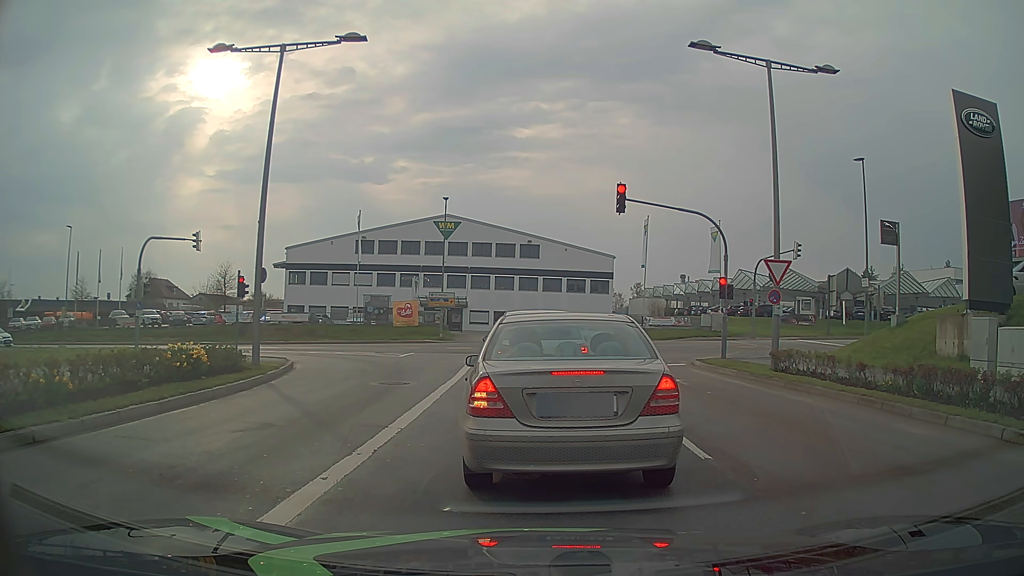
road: secondary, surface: asphalt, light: Day
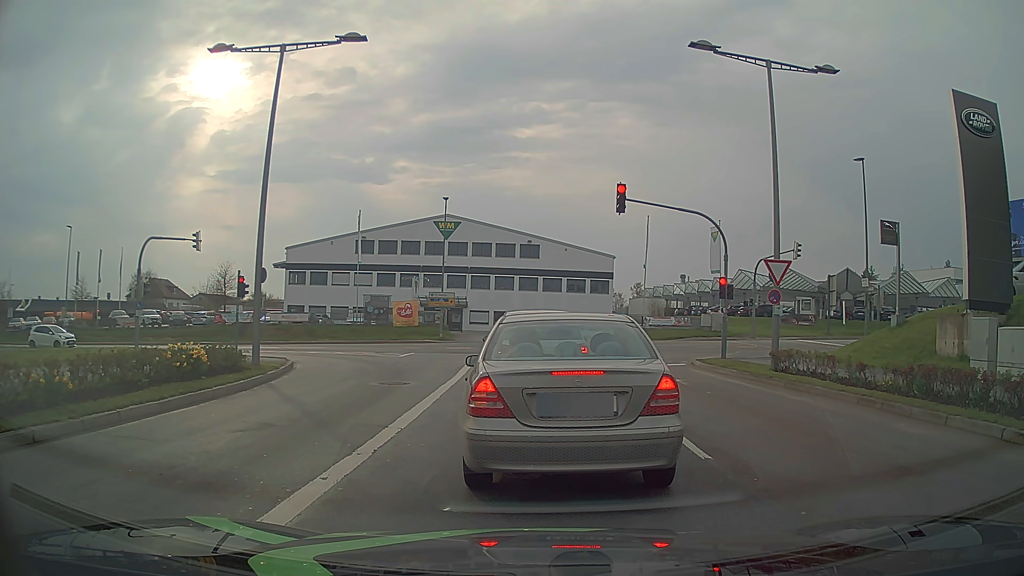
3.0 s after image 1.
(0.0, 0.0) m; 0°
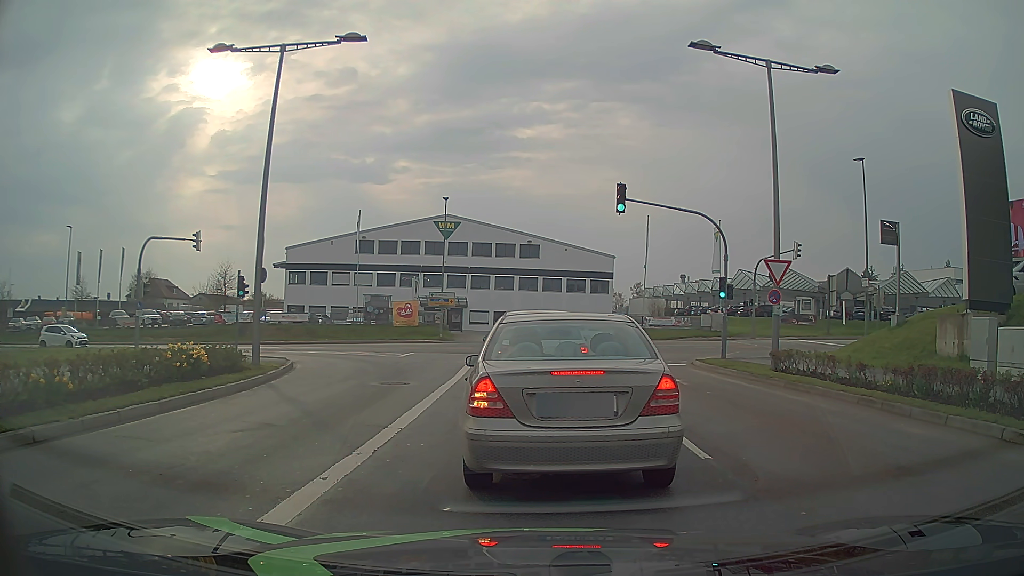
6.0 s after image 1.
(0.0, 0.0) m; 0°
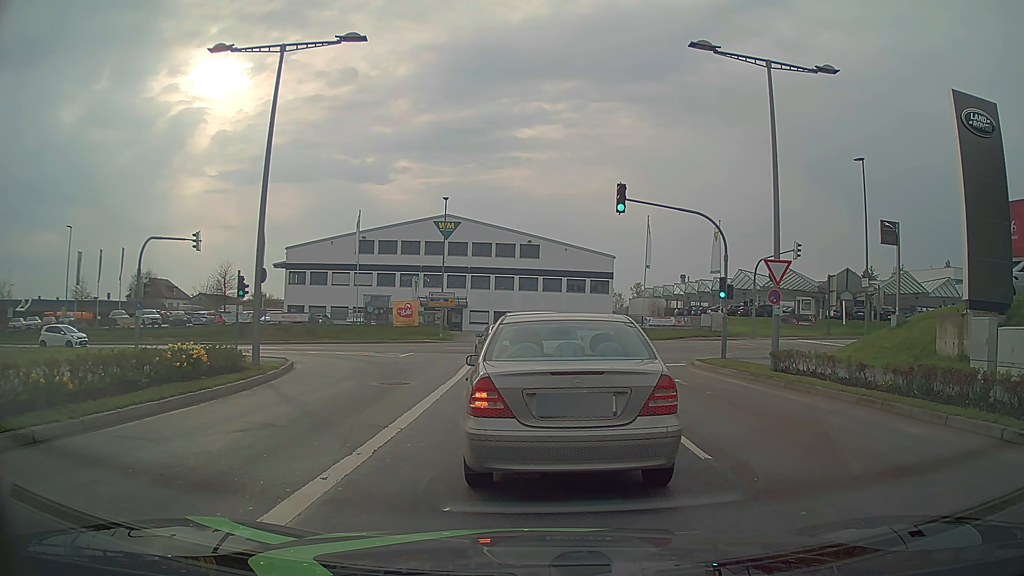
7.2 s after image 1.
(0.0, 0.0) m; 0°
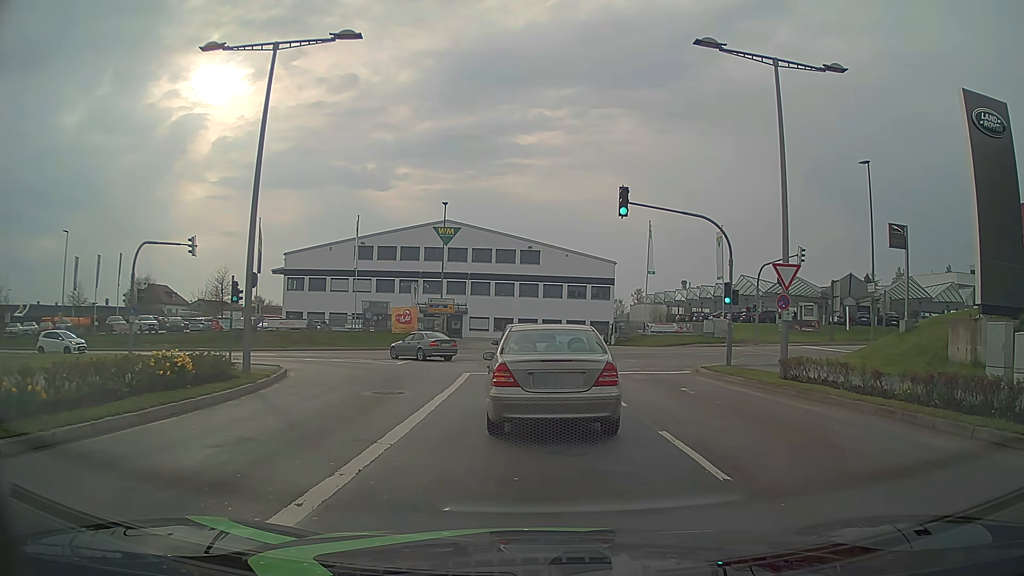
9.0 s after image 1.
(0.0, +0.8) m; +1°
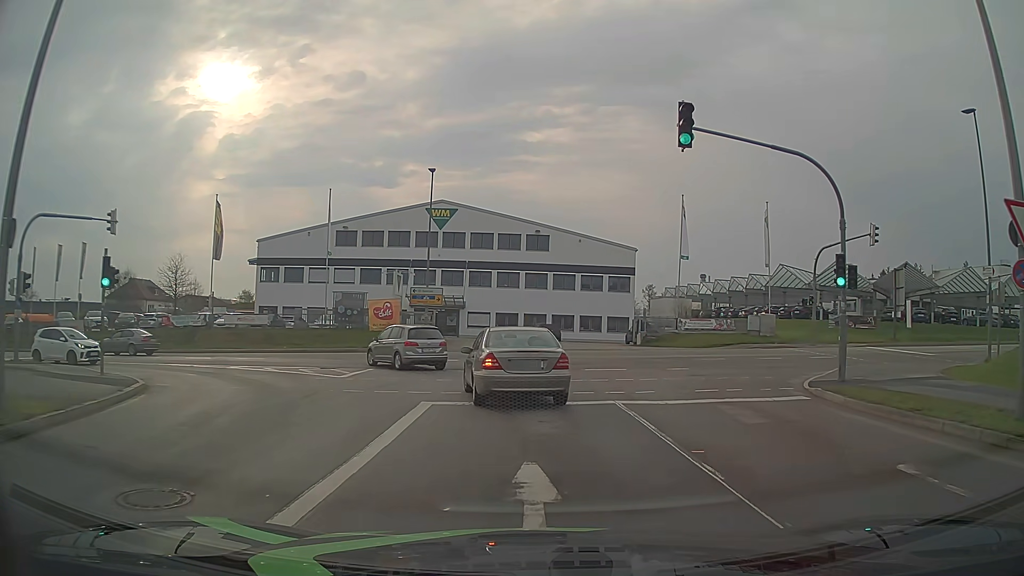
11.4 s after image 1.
(0.0, +10.2) m; 0°
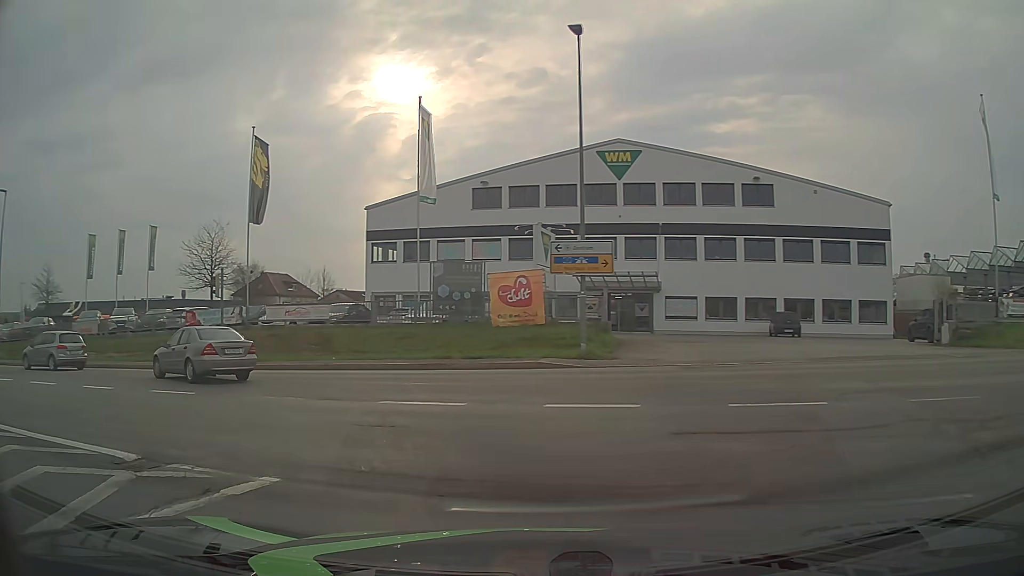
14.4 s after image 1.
(-1.2, +19.0) m; -16°
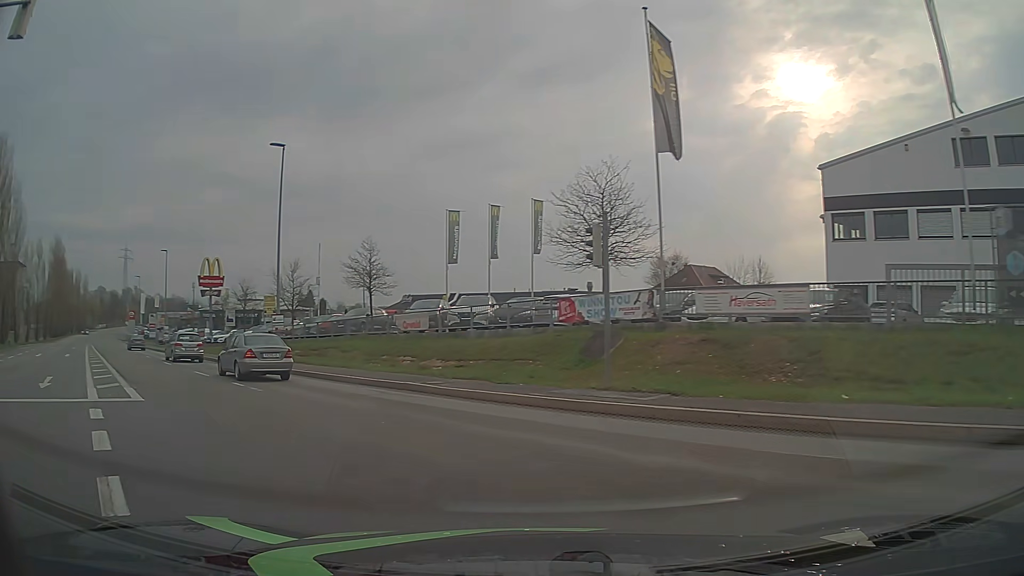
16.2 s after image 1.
(-4.0, +12.2) m; -36°
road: tertiary
(-2, +10) (-7, +18) (-13, +26) (-19, +34) (-26, +42) (-32, +49) (-39, +57) (-45, +65) (-52, +72) (-58, +80) m
